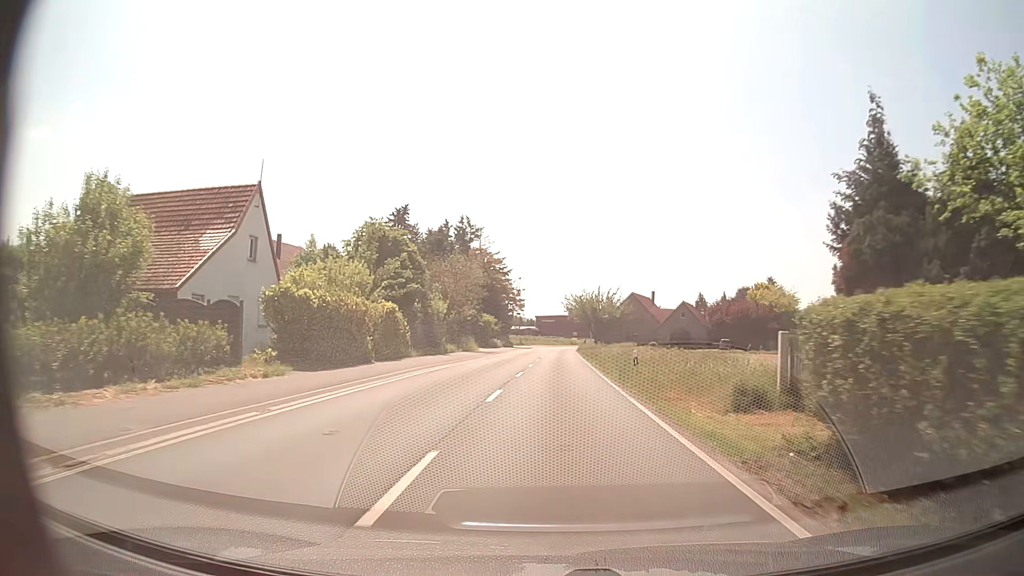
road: secondary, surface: asphalt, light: Day
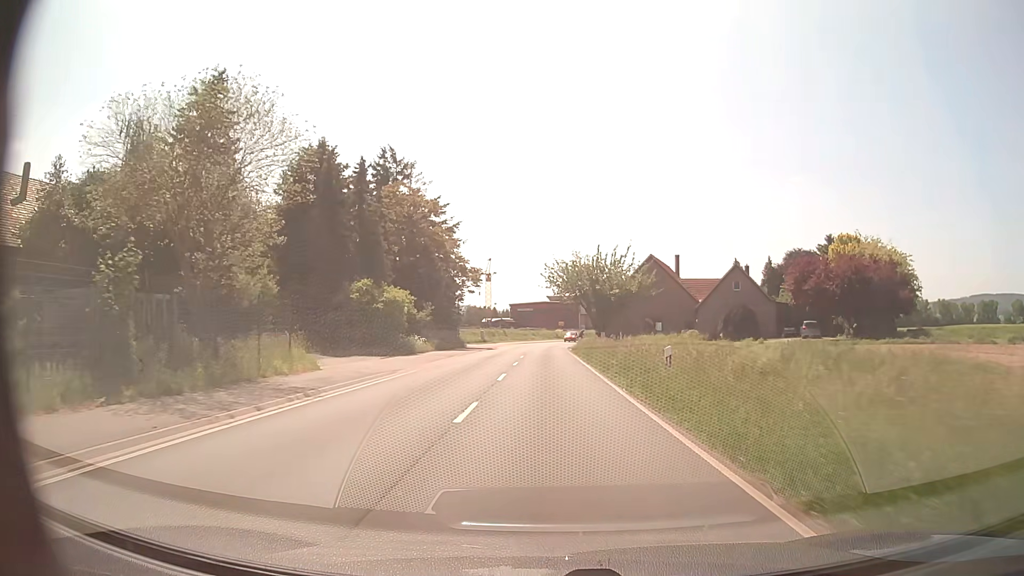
(+0.8, +40.3) m; +2°
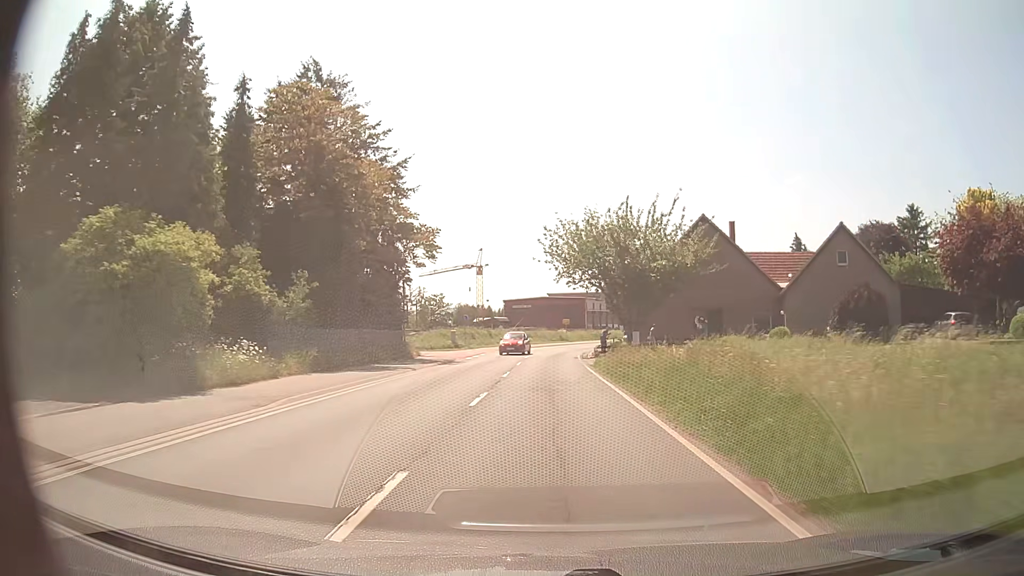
(0.0, +25.0) m; 0°
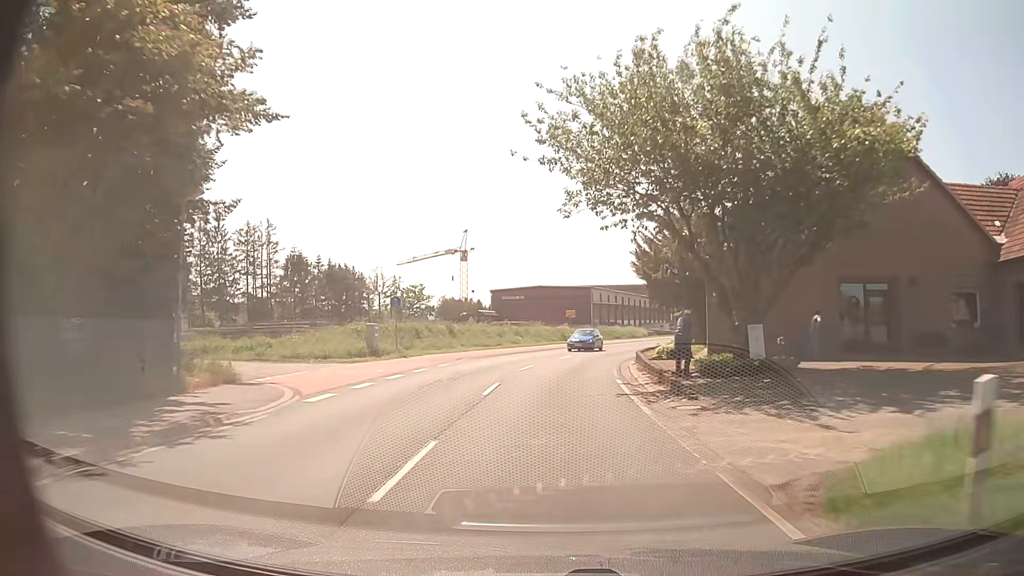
(-0.1, +25.6) m; 0°
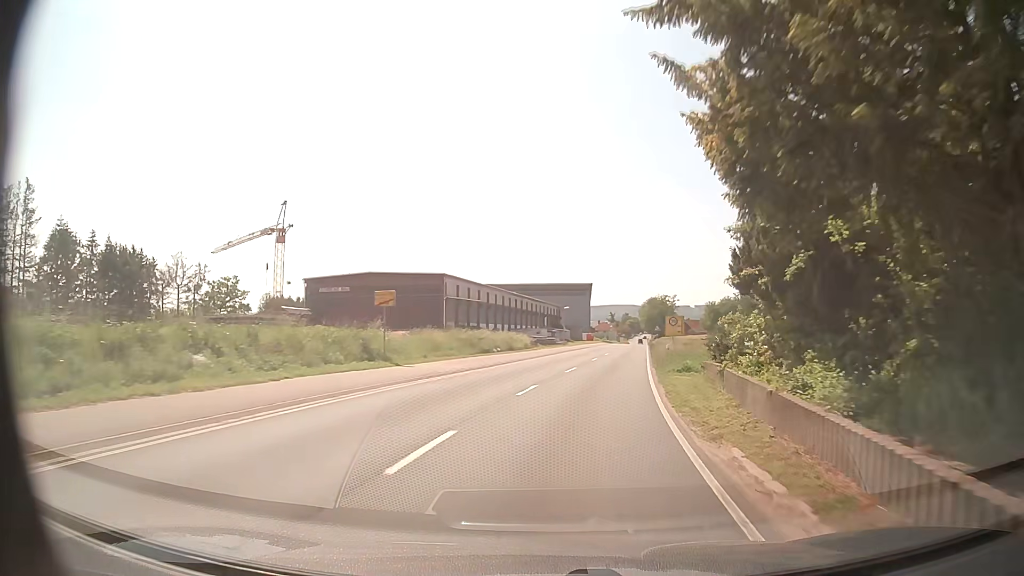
(+2.4, +34.8) m; +10°
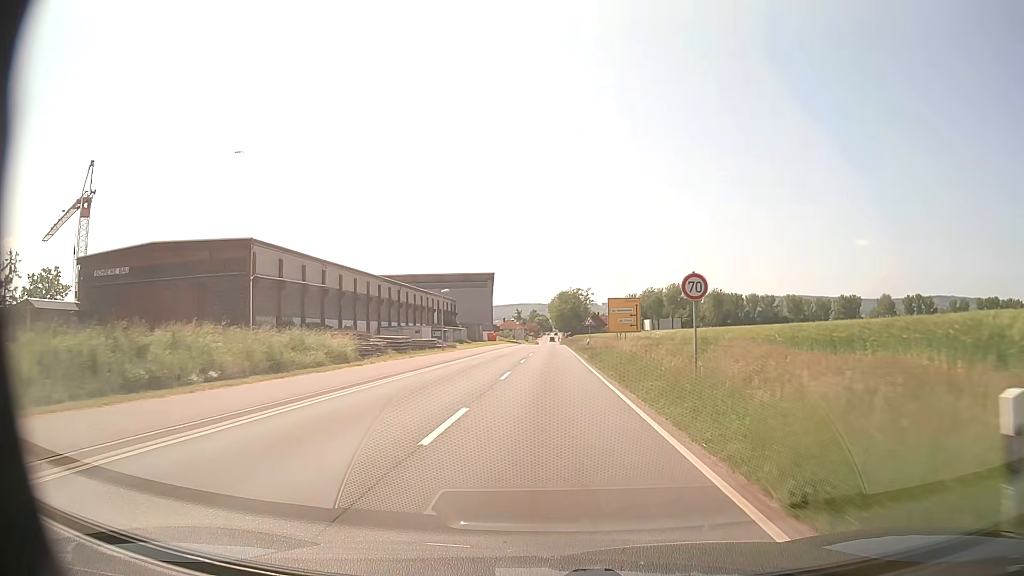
(+3.2, +29.4) m; +9°
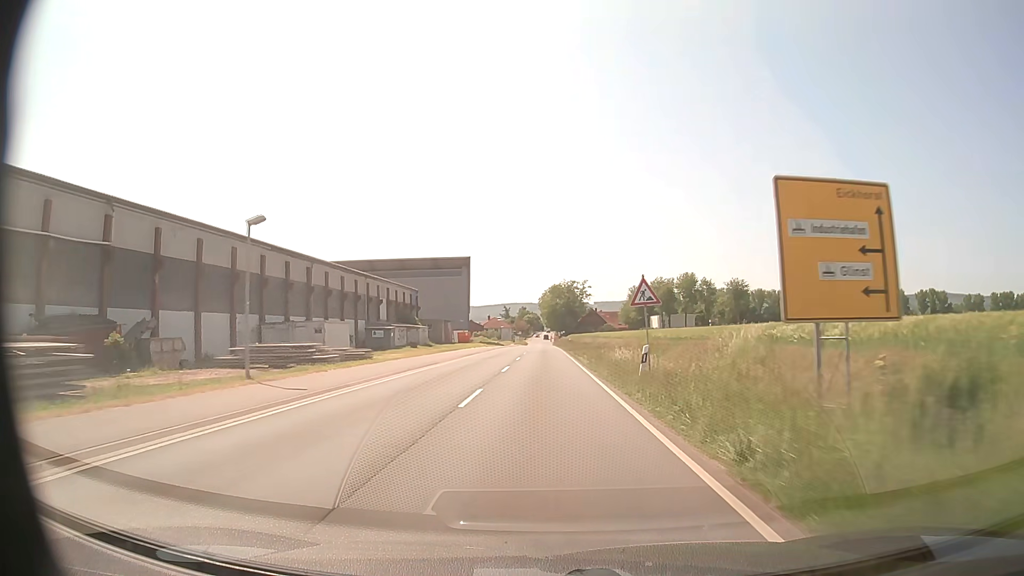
(+0.2, +32.4) m; +1°
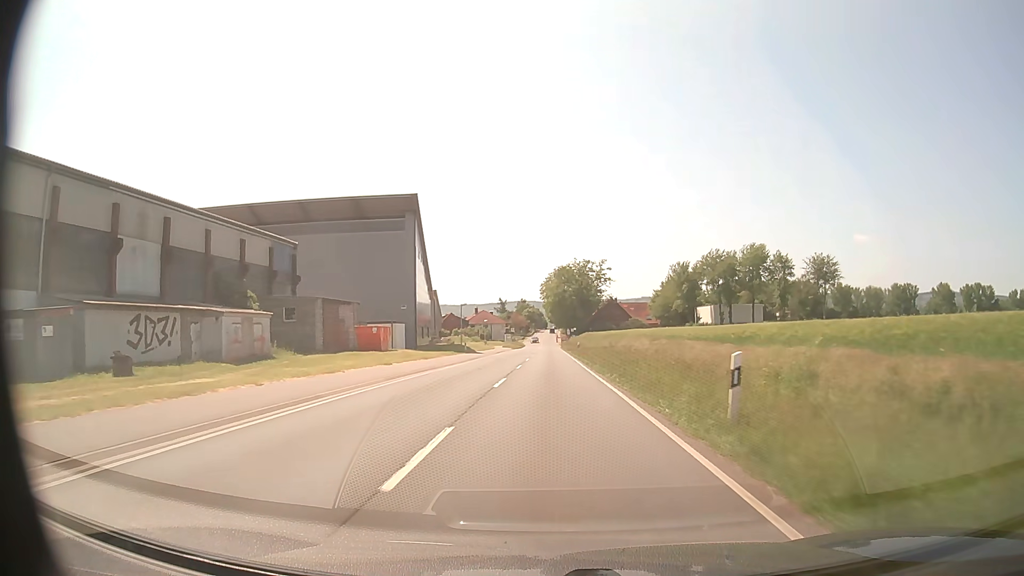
(-0.3, +55.5) m; 0°
(0, +10) (0, +20) (0, +30) (0, +40) (0, +50) (0, +60) (0, +70) (0, +80) (0, +90) (0, +100) m
